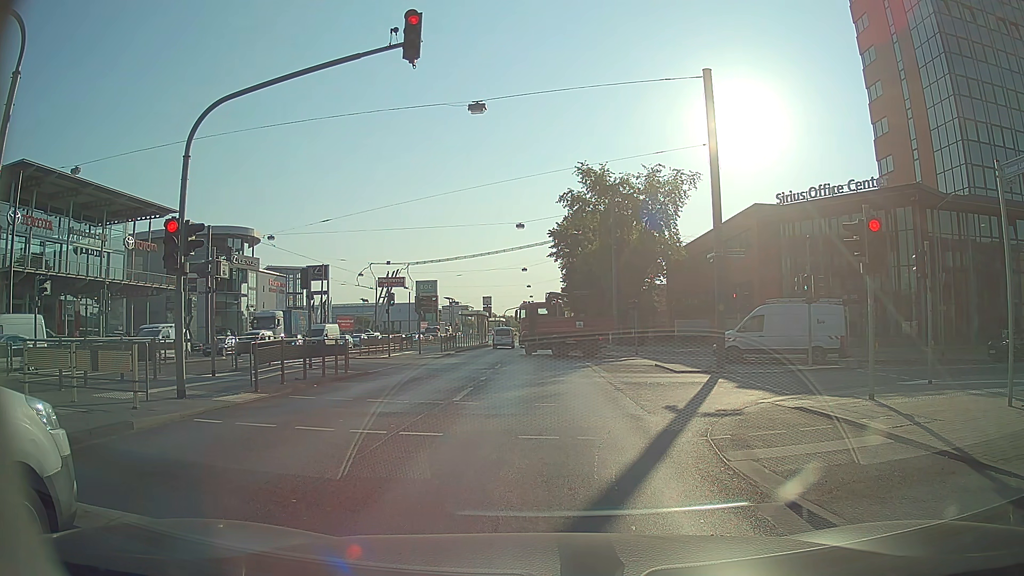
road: primary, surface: asphalt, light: Day
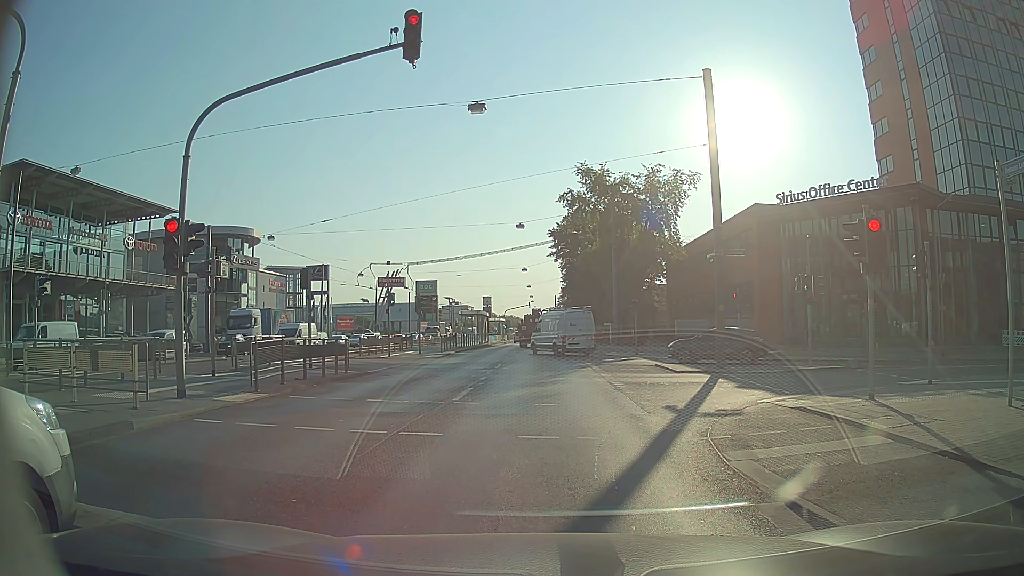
(0.0, 0.0) m; 0°
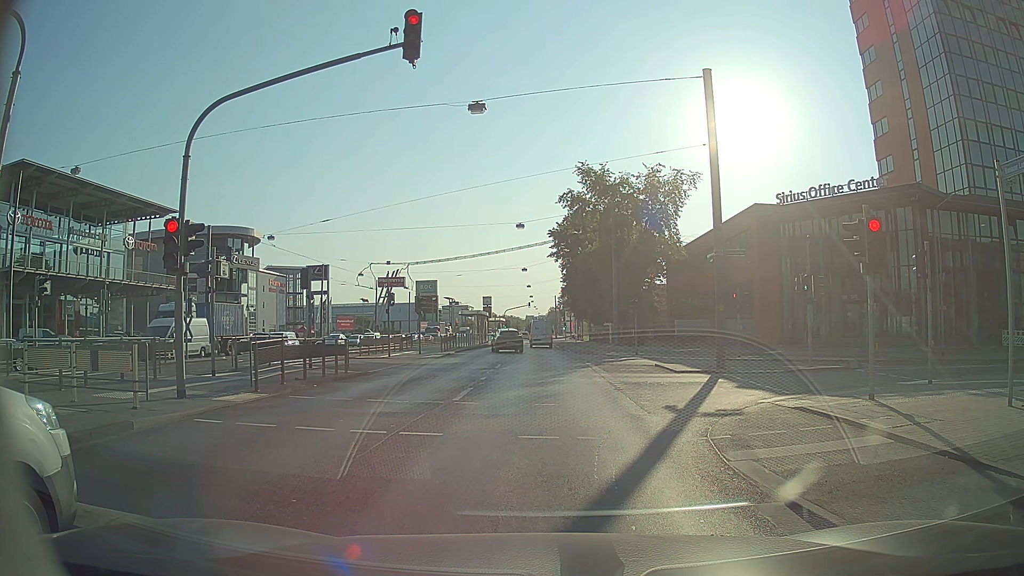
(0.0, 0.0) m; 0°
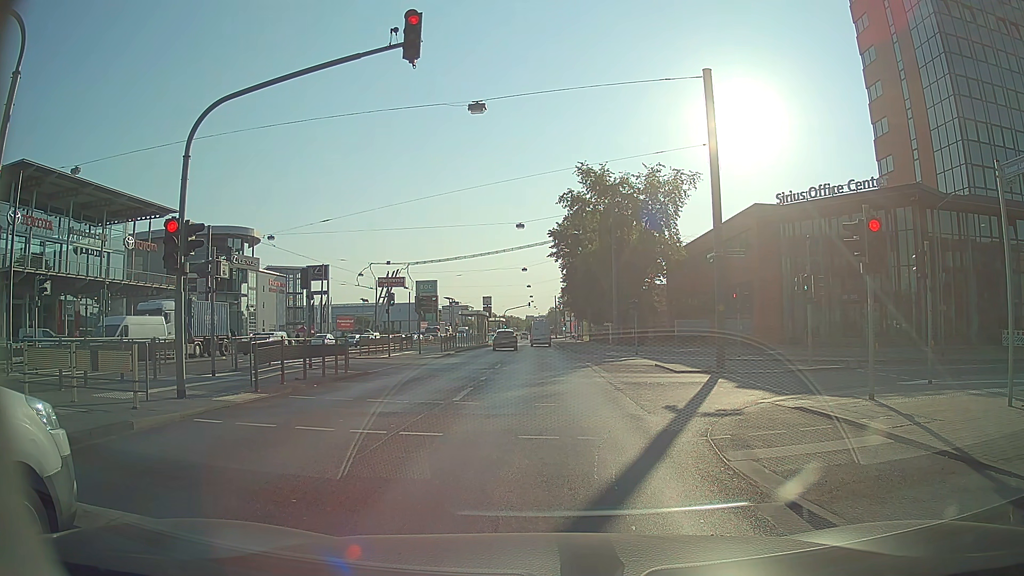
(0.0, 0.0) m; 0°
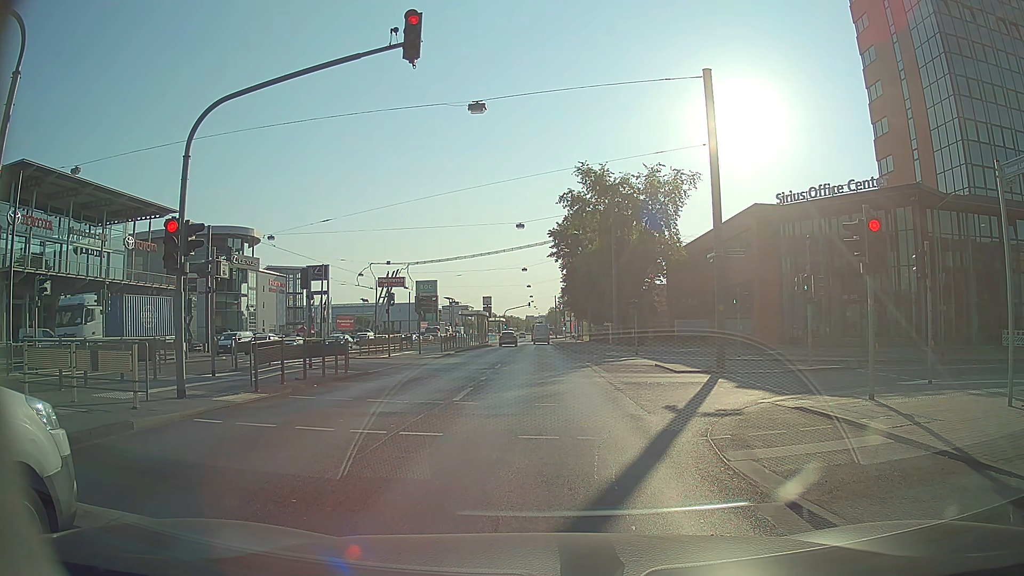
(0.0, 0.0) m; 0°
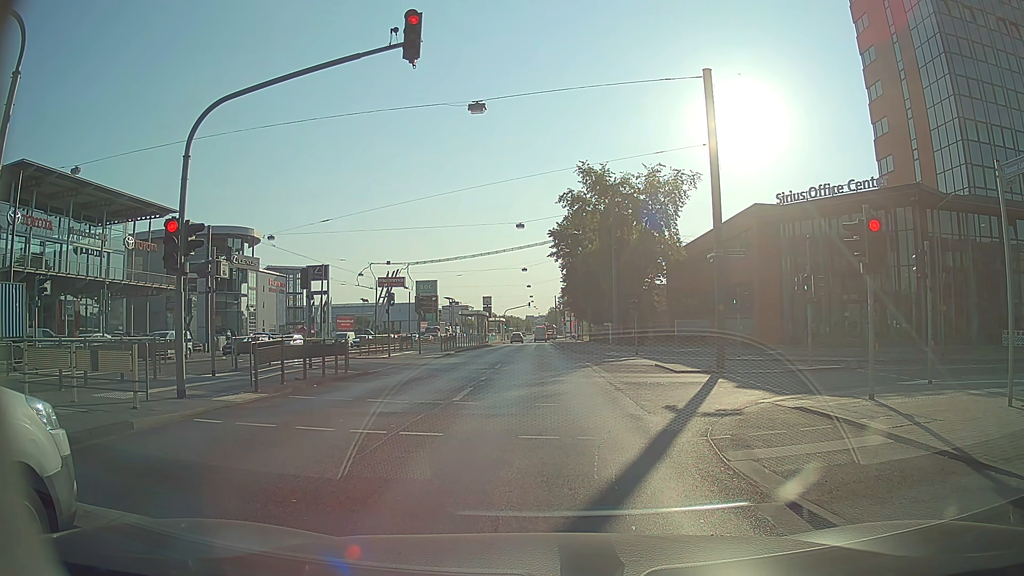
(0.0, 0.0) m; 0°
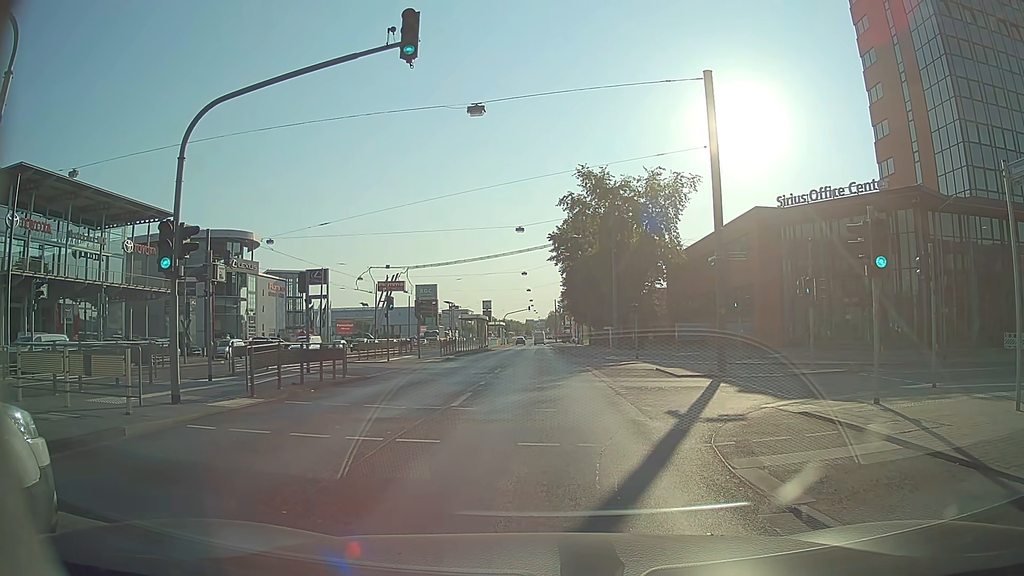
(0.0, +0.2) m; 0°
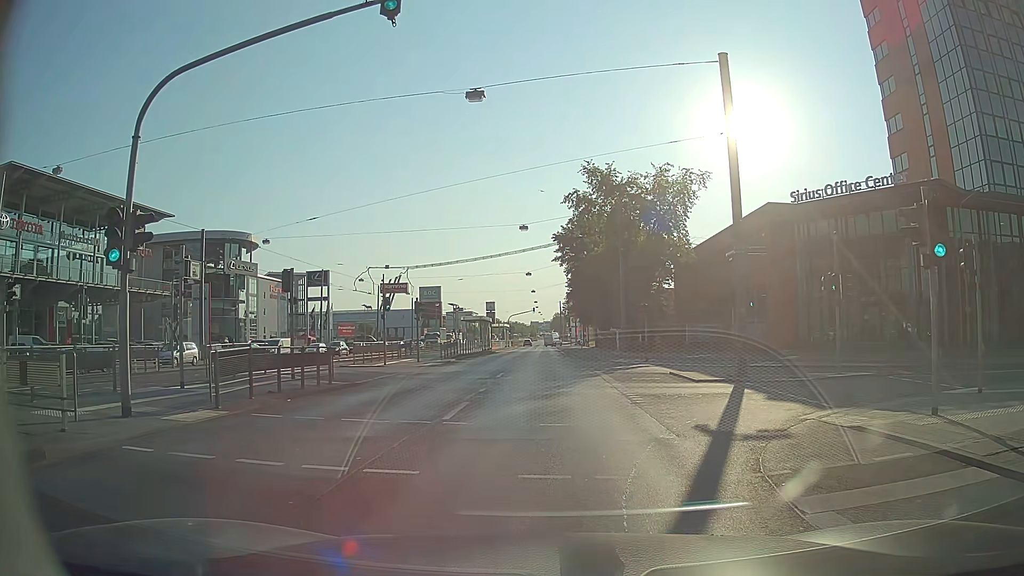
(0.0, +2.0) m; -1°
(0, +10) (-1, +20) (-2, +30) (-2, +40) (-3, +50) (-3, +60) (-4, +70) (-4, +80) (-5, +90) (-6, +100) m
